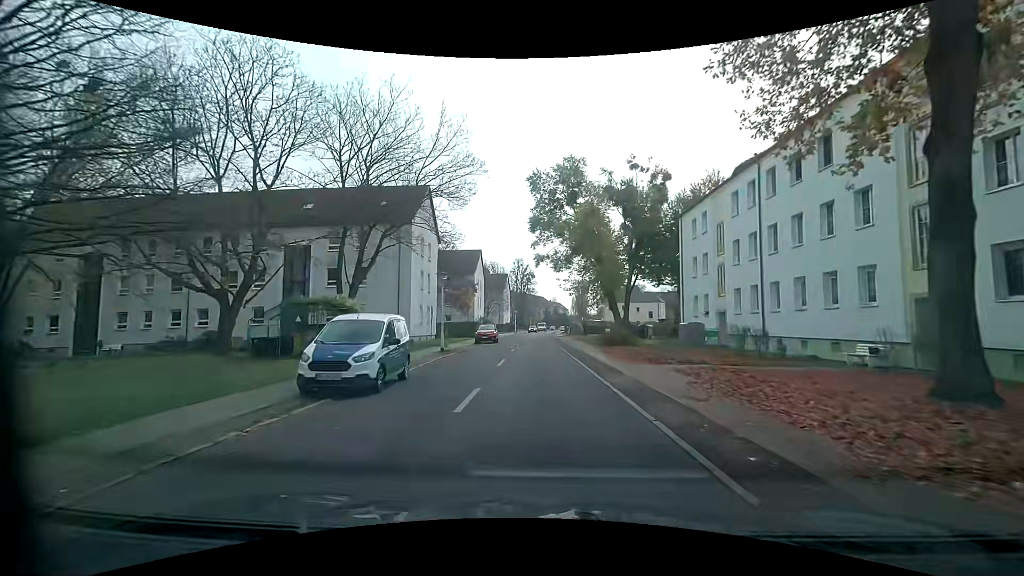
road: residential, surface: asphalt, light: Day
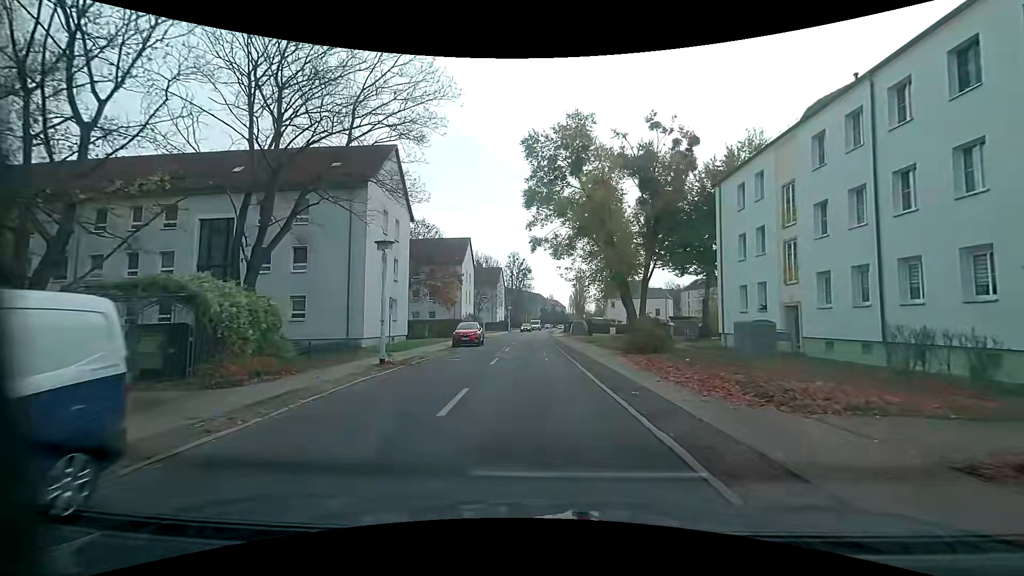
(0.0, +9.7) m; +2°
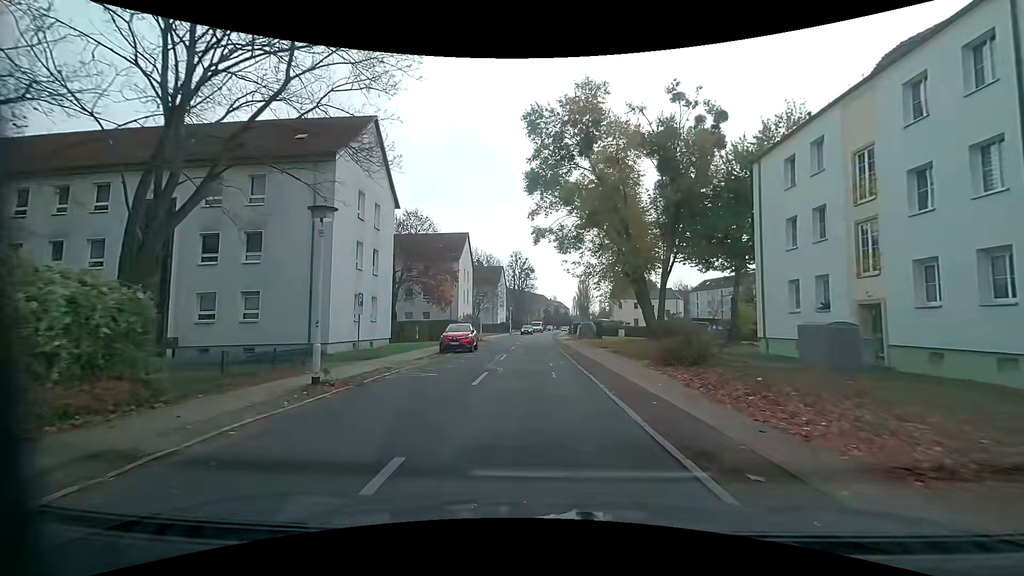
(-0.2, +5.3) m; -2°
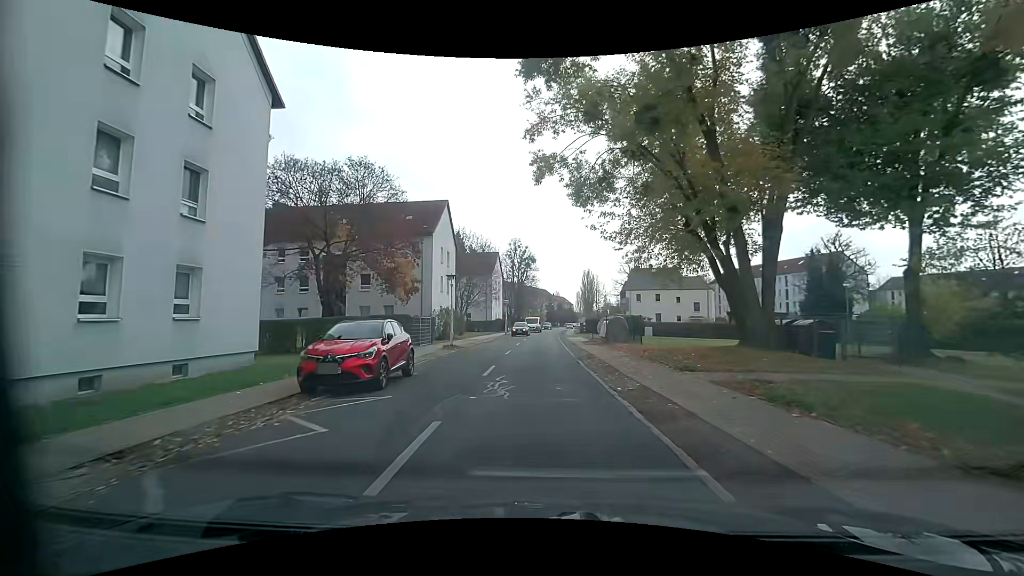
(-0.1, +16.4) m; 0°
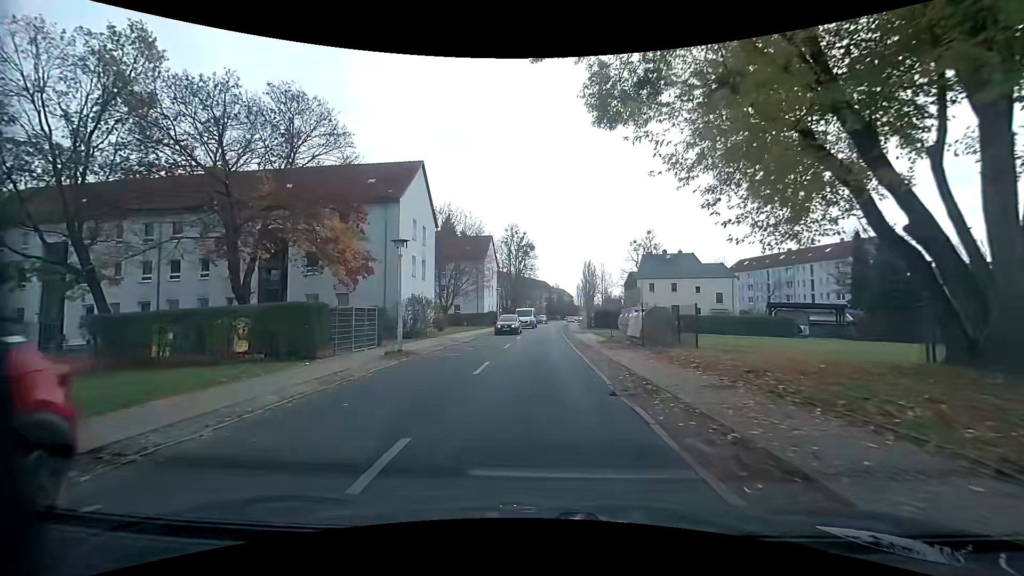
(0.0, +10.2) m; 0°
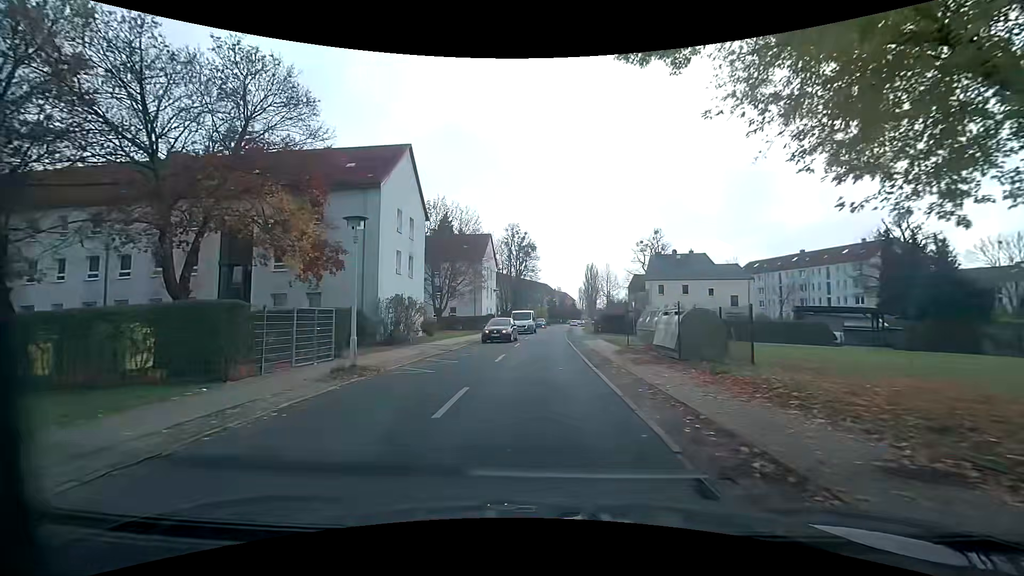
(0.0, +4.6) m; -1°
(0, +10) (+1, +20) (+1, +30) (+2, +40) (+2, +50) (+3, +60) (+4, +70) (+5, +80) (+7, +90) (+8, +100) m
